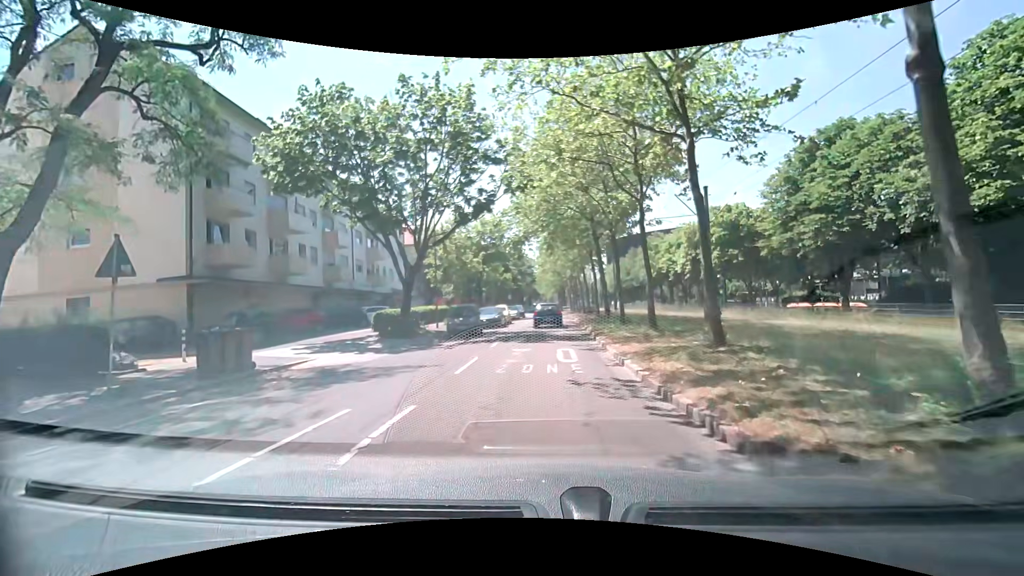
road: residential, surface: asphalt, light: Day
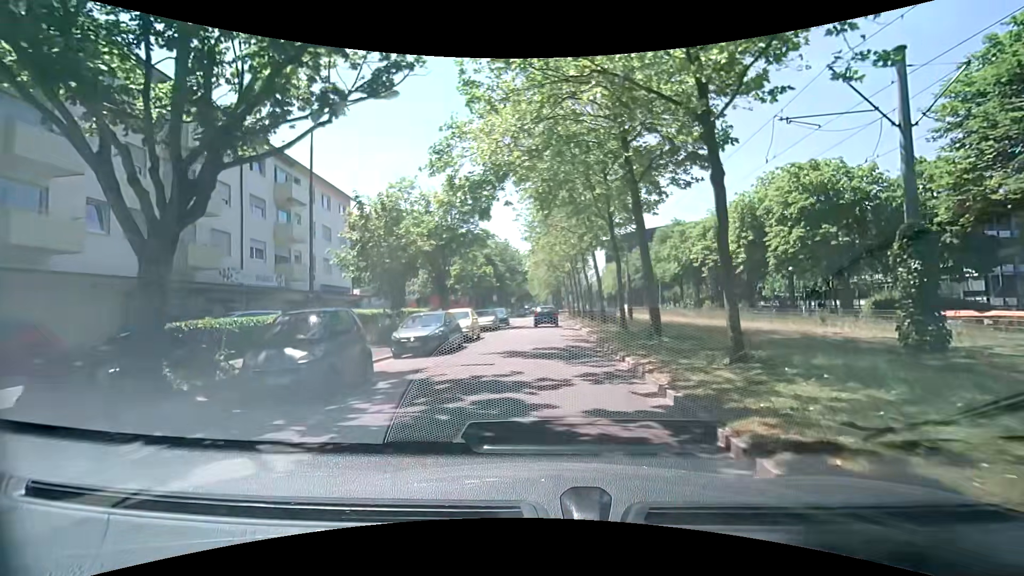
(+0.1, +15.8) m; +1°
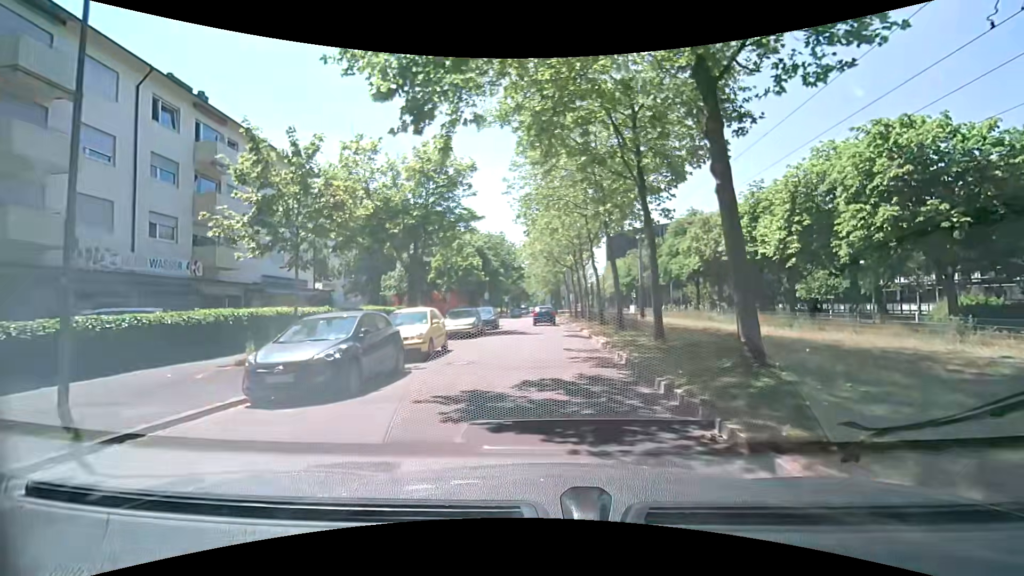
(-0.1, +7.8) m; -1°
